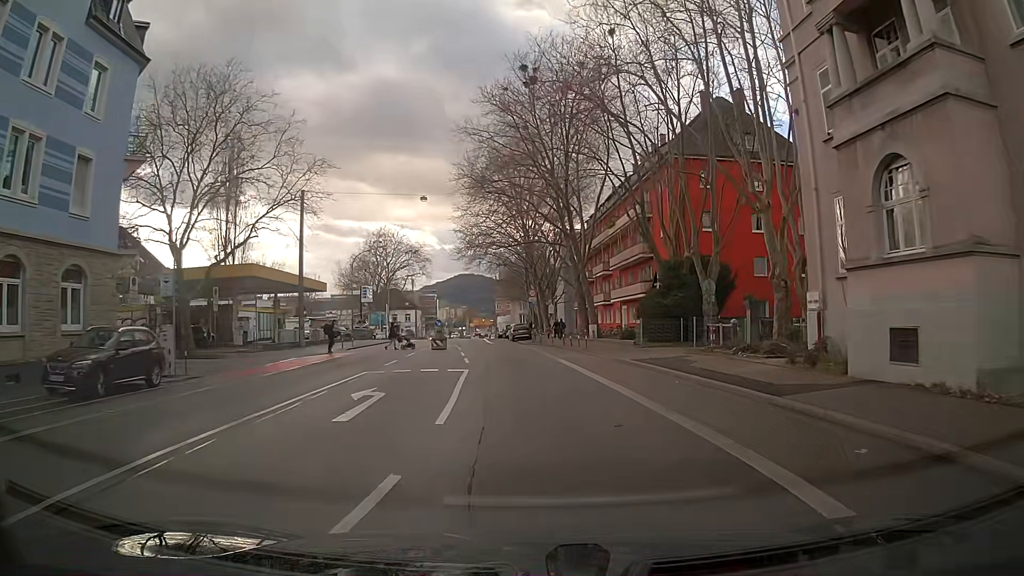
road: secondary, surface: asphalt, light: Day
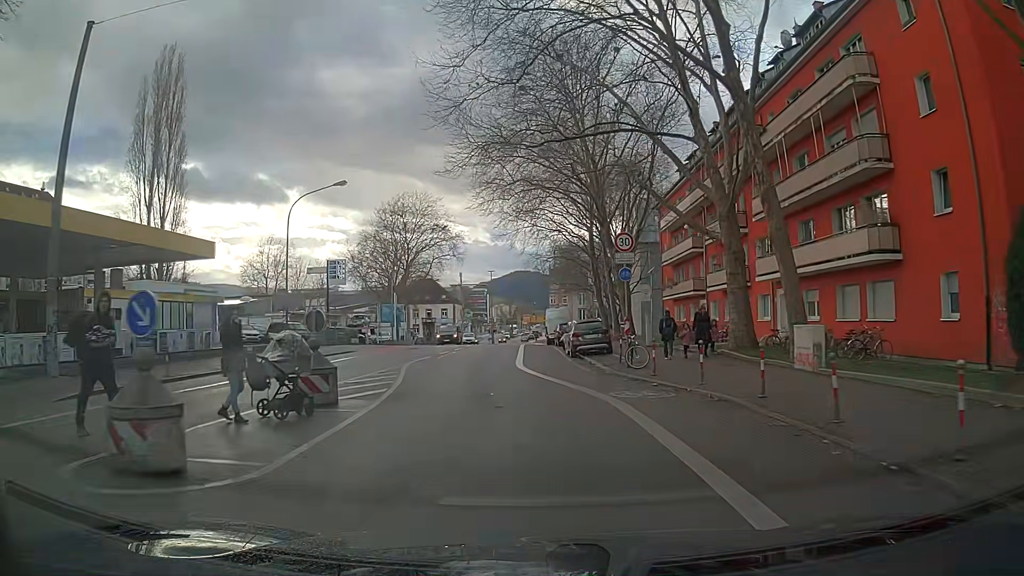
(-1.3, +31.0) m; -6°
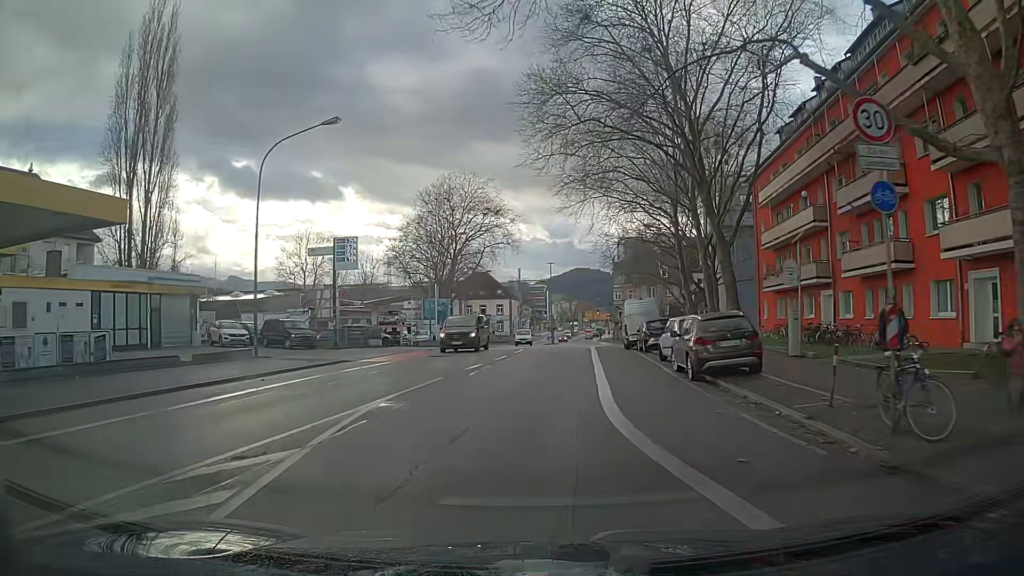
(-0.4, +12.6) m; -4°
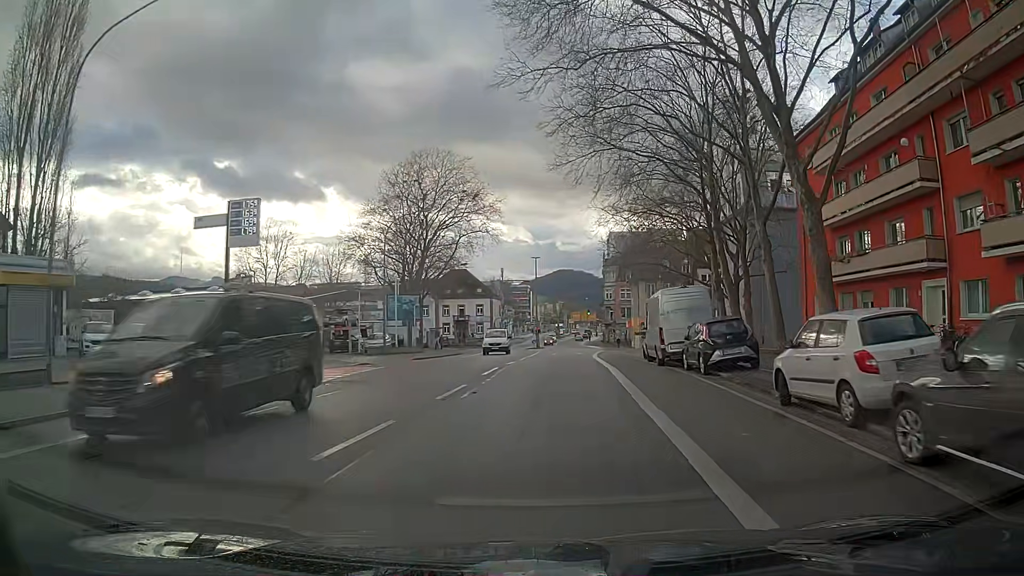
(+0.2, +12.8) m; +2°
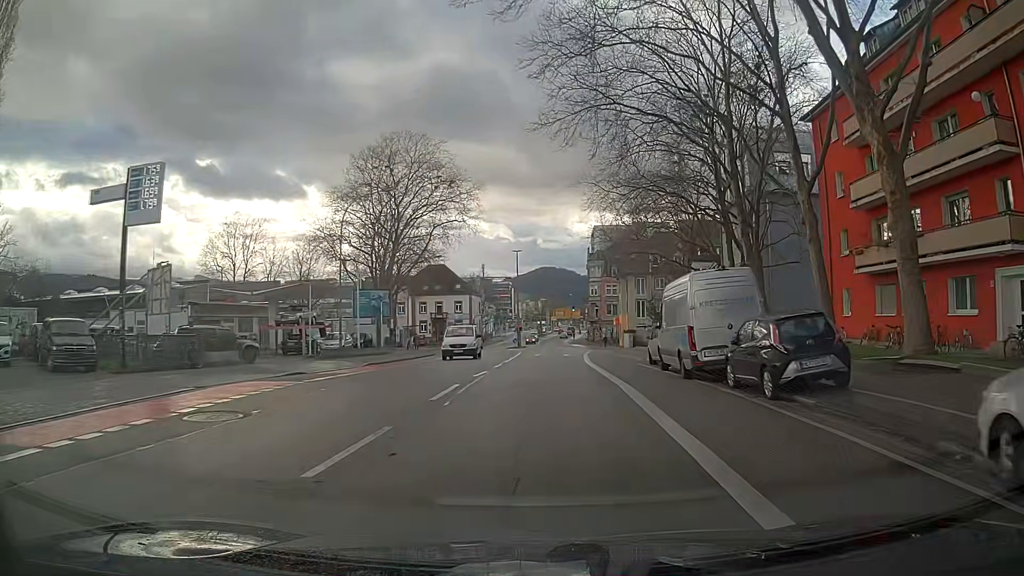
(+0.1, +6.5) m; +2°
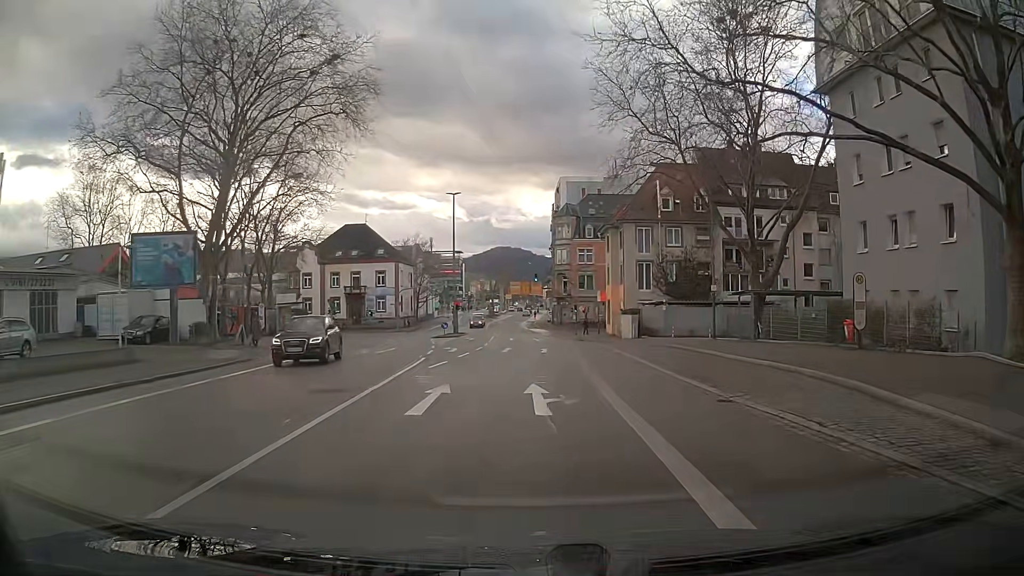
(+1.2, +32.6) m; +3°
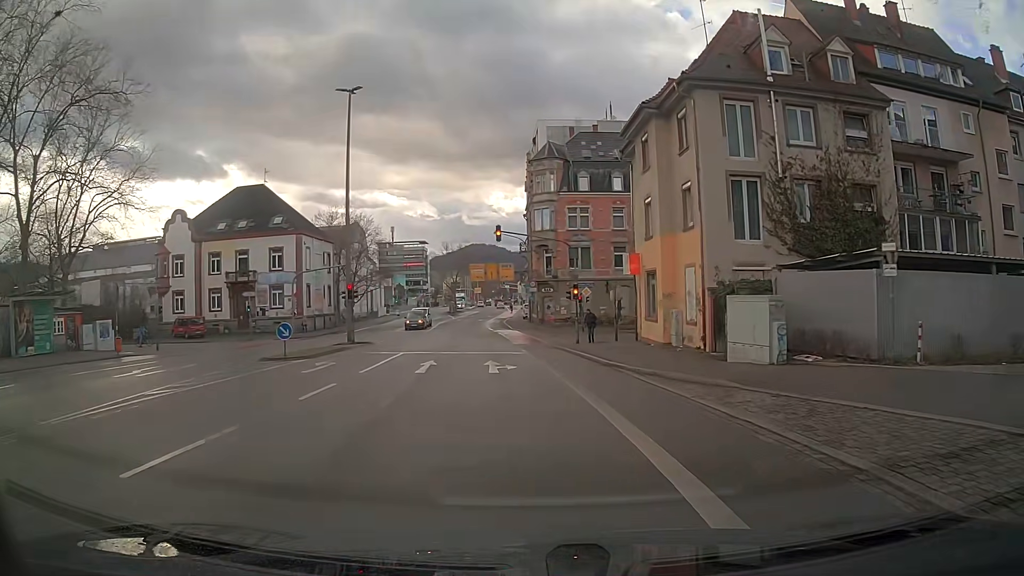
(+1.1, +32.3) m; +2°
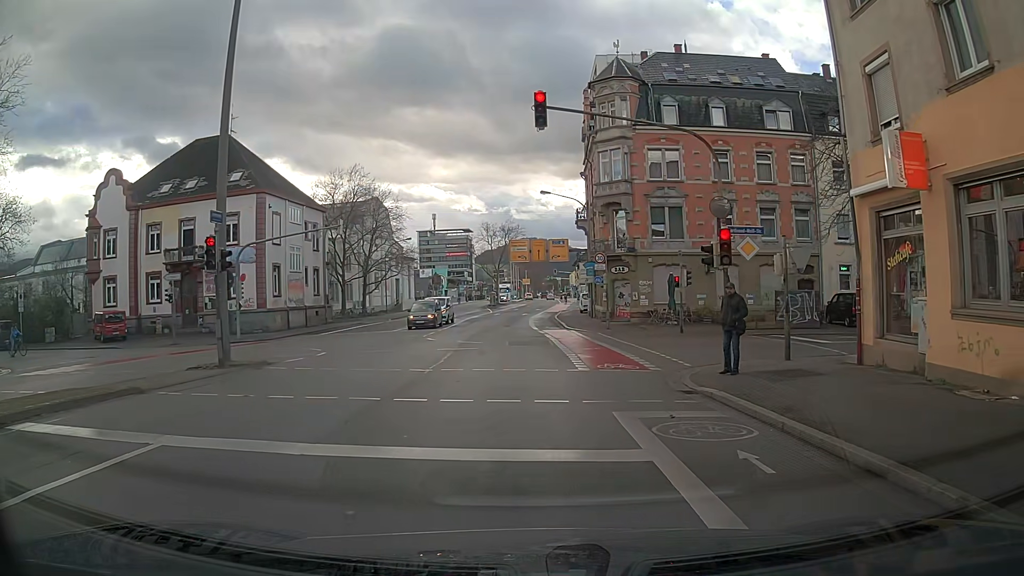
(-0.8, +19.9) m; -5°
